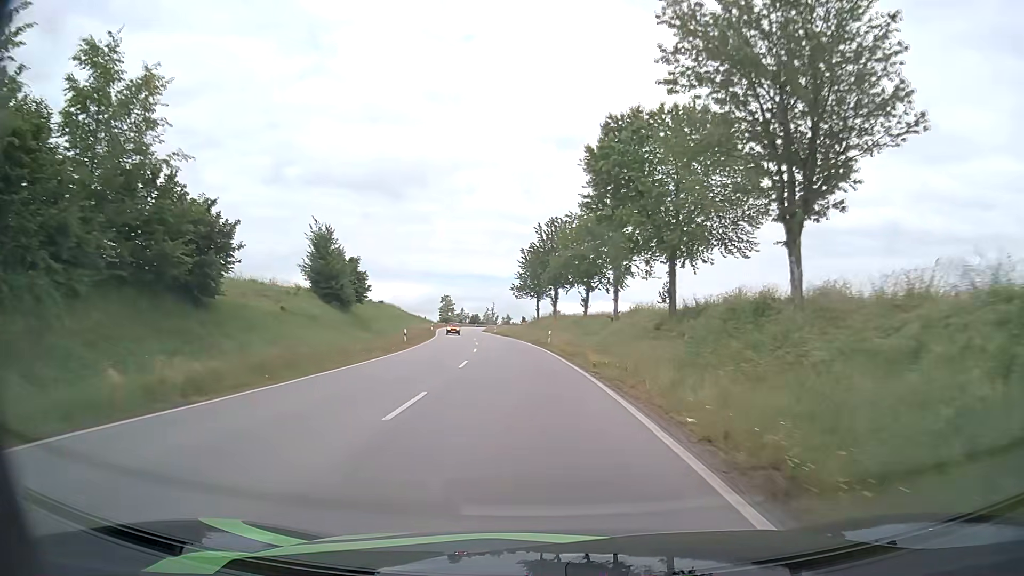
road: secondary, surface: asphalt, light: Day
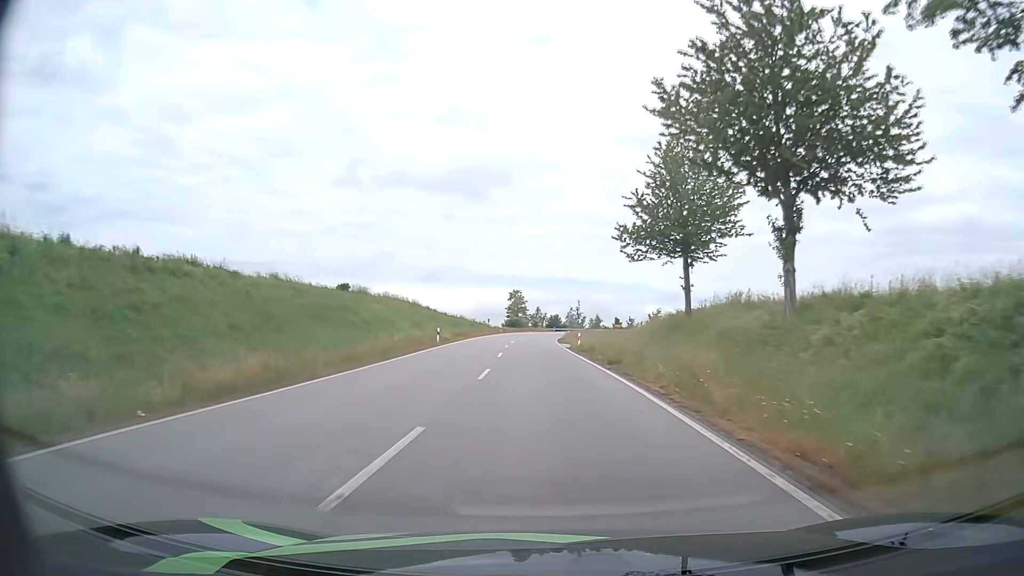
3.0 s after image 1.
(-3.9, +53.1) m; -8°
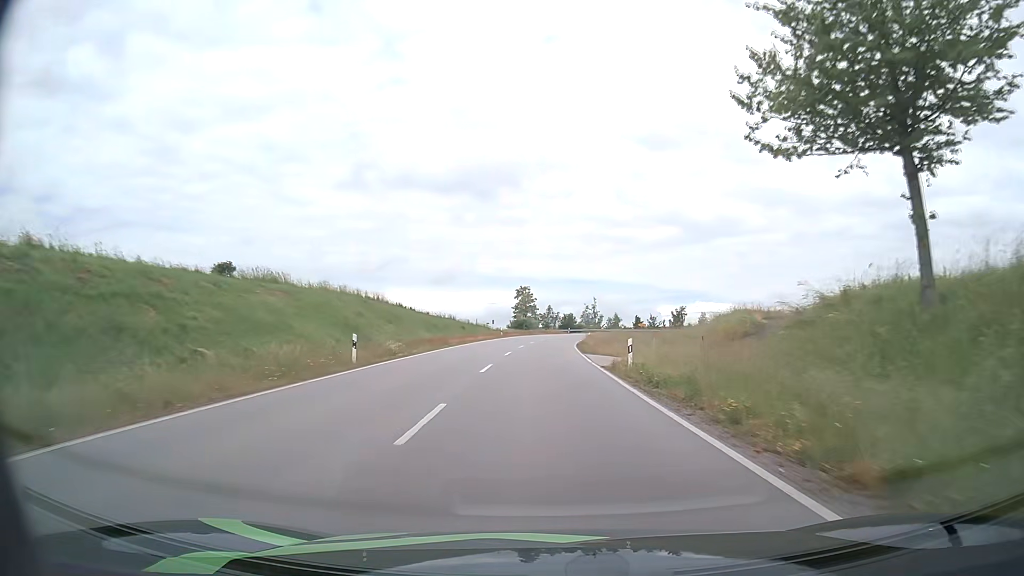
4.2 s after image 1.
(-0.2, +21.4) m; -1°
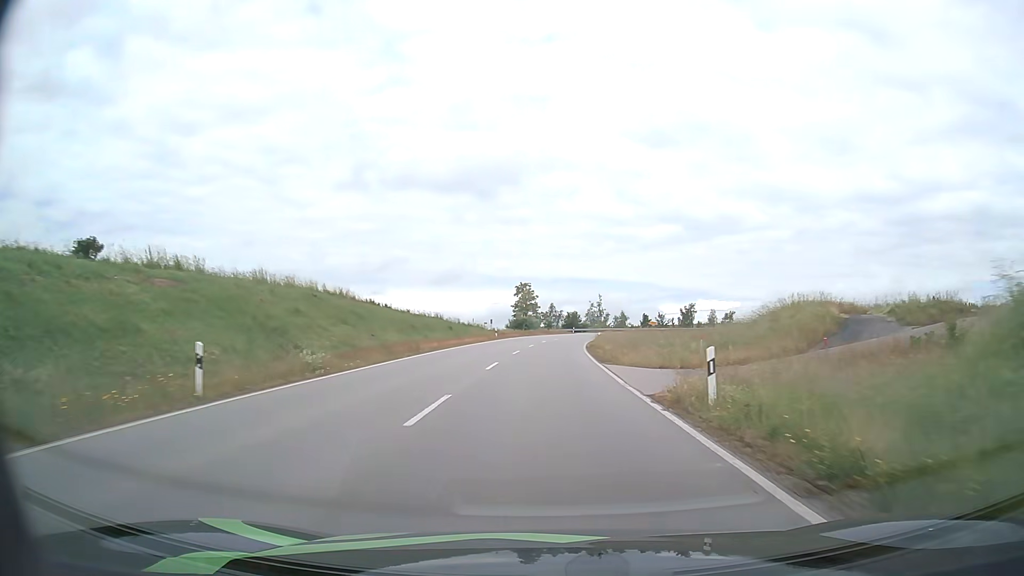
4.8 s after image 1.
(0.0, +10.7) m; 0°
